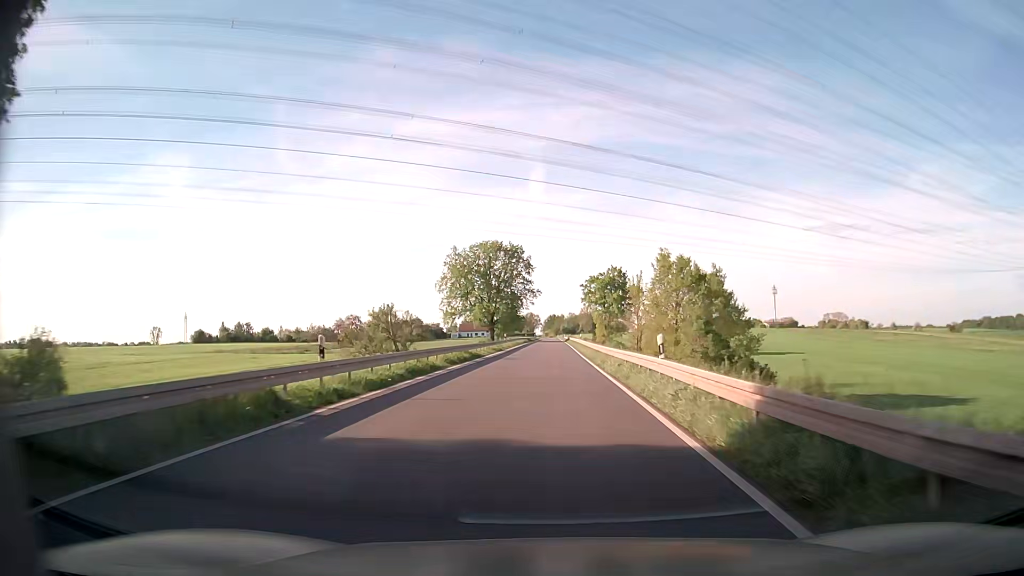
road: secondary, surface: asphalt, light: Day
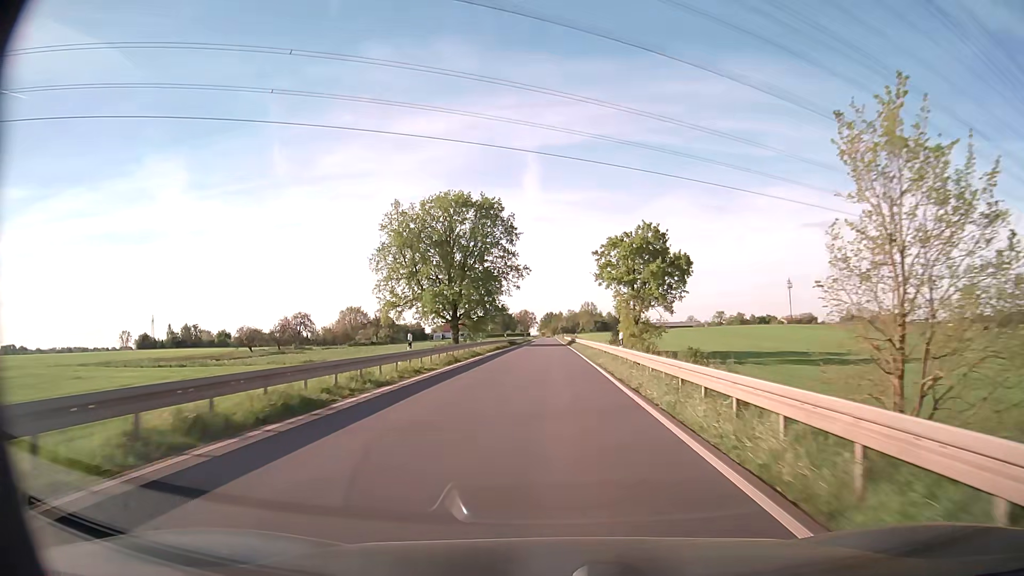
(-0.2, +42.9) m; 0°
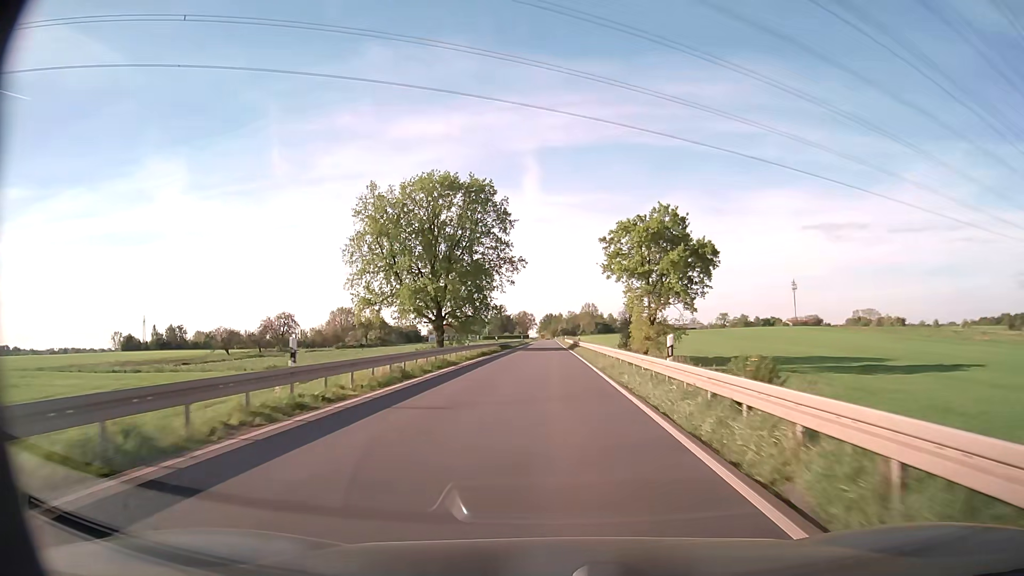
(0.0, +10.7) m; 0°
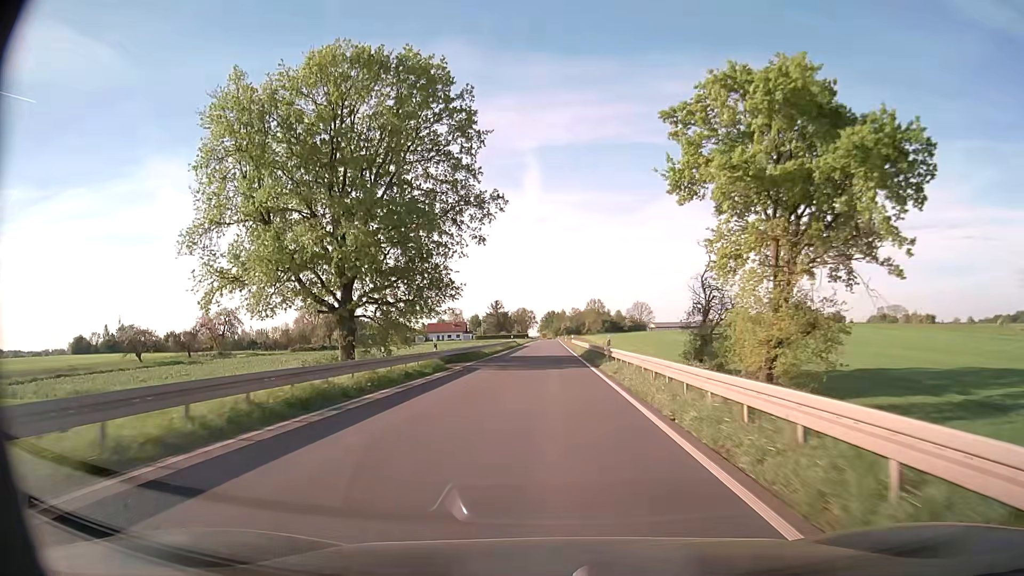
(-0.1, +32.2) m; 0°
